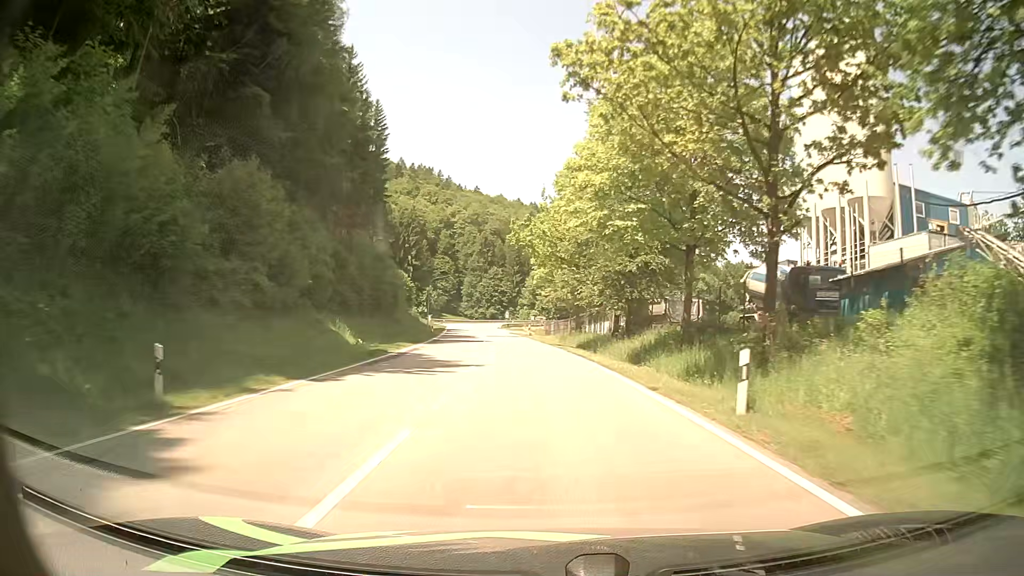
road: secondary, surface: asphalt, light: Day
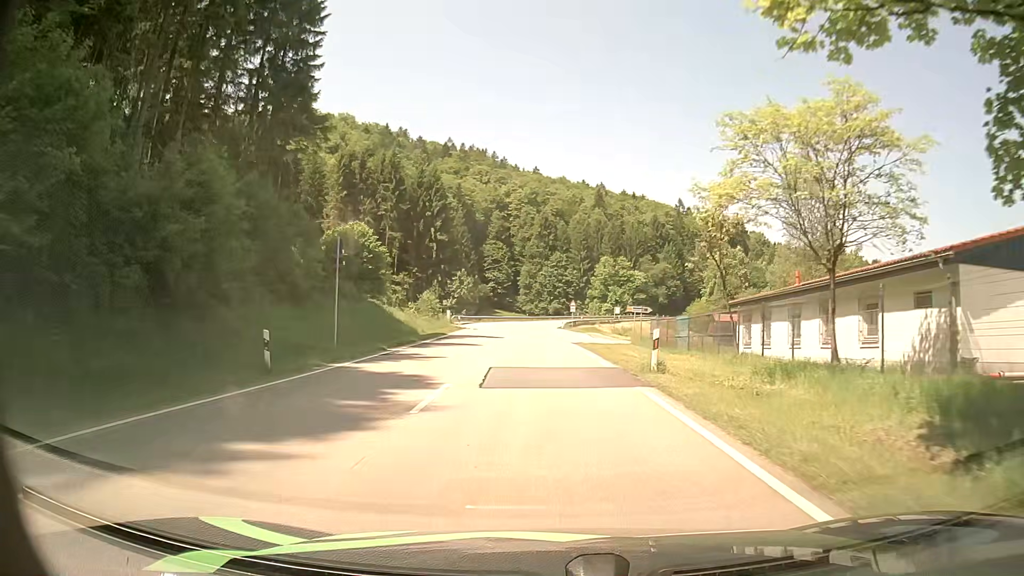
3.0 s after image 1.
(-2.6, +45.4) m; -7°
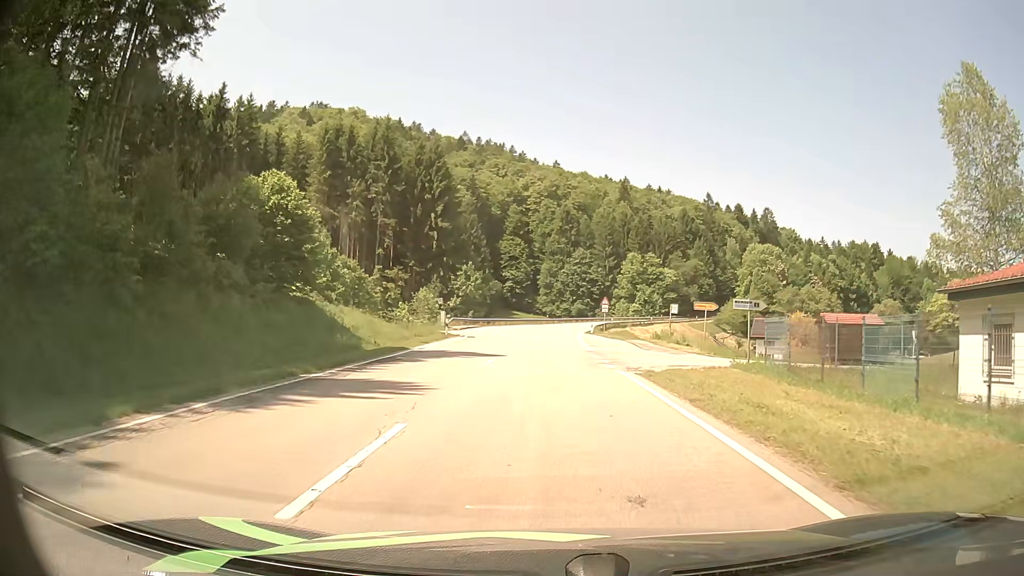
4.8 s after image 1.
(-0.1, +17.9) m; 0°
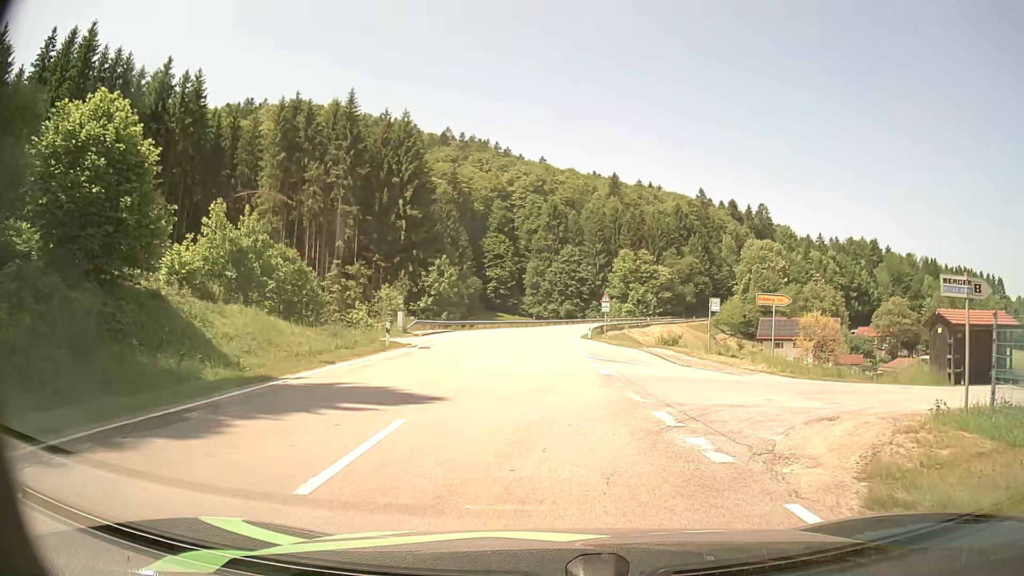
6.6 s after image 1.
(-0.3, +12.6) m; 0°
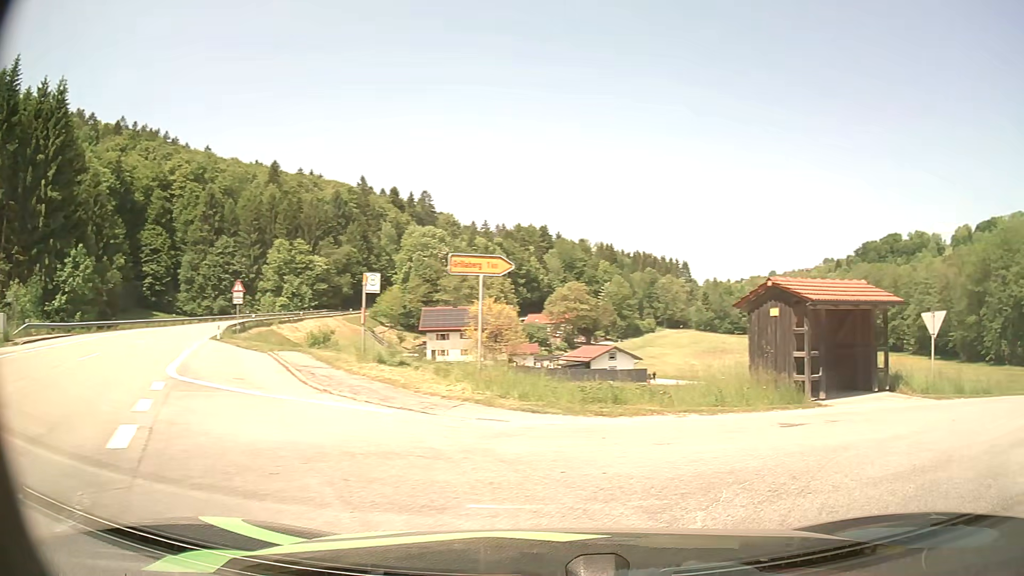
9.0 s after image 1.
(+1.7, +10.9) m; +30°
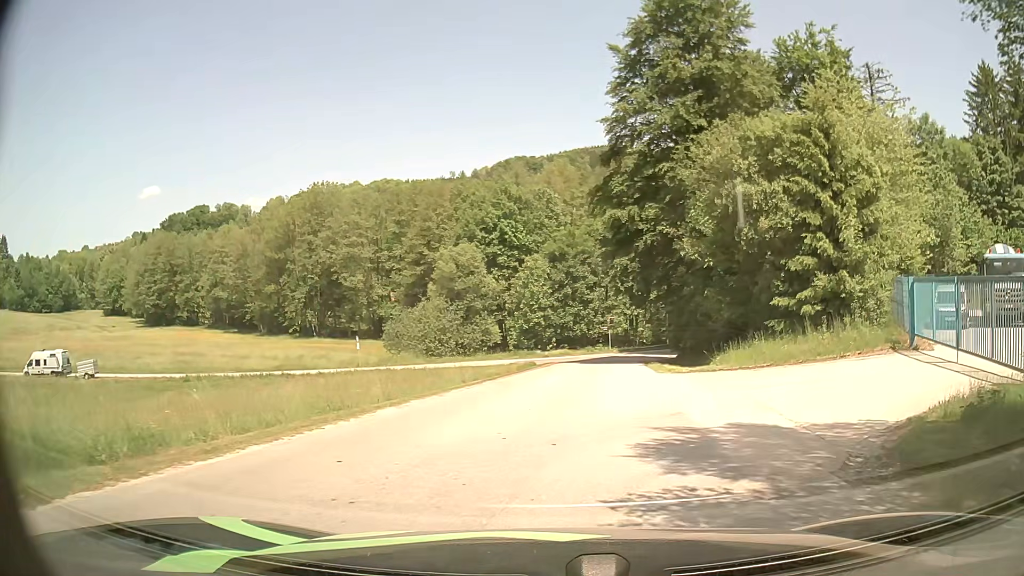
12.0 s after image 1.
(+8.3, +10.8) m; +58°
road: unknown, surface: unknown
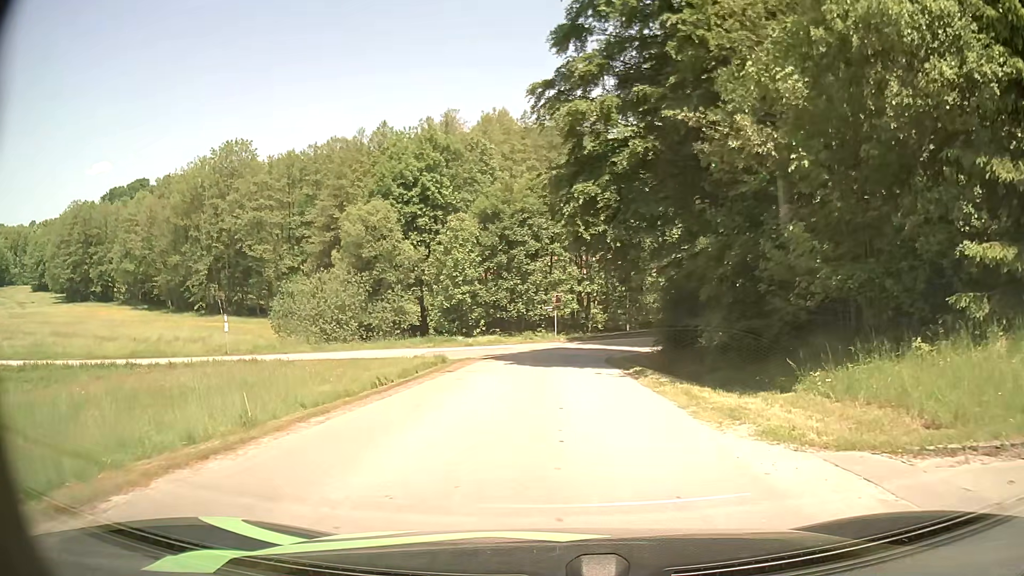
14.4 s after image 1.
(+0.9, +16.4) m; +5°
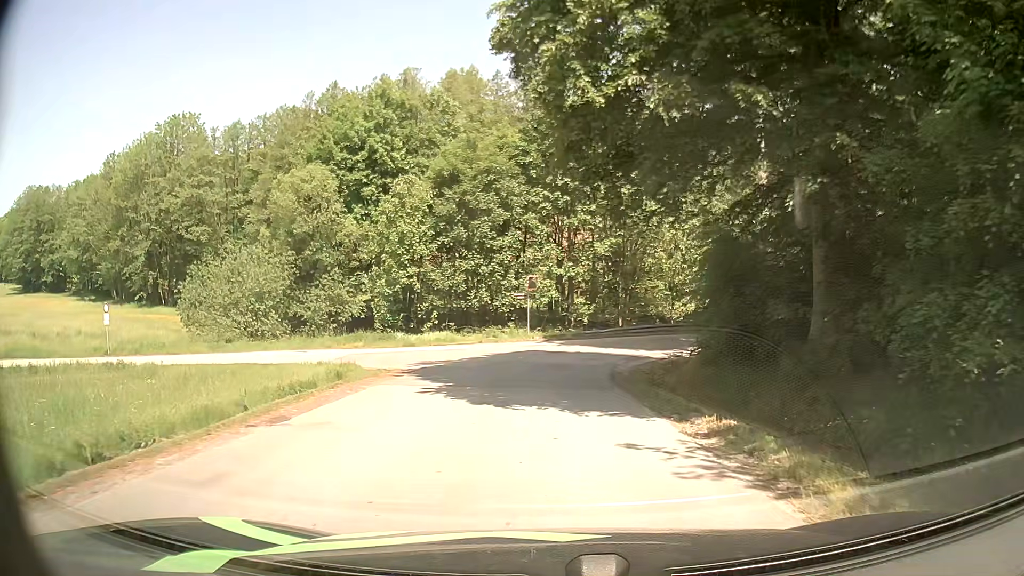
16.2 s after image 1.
(+0.2, +12.6) m; +2°
